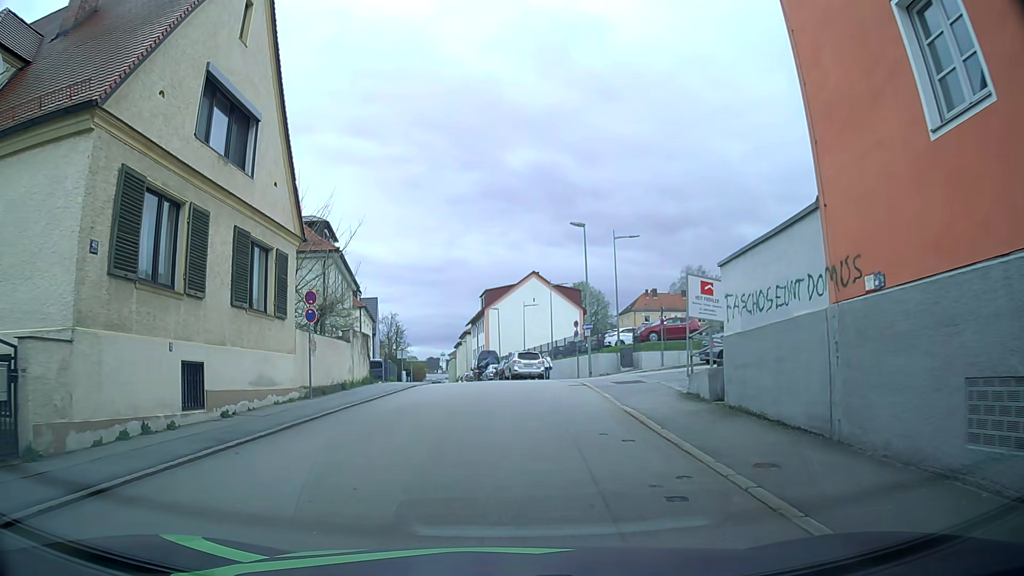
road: residential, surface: asphalt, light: Day
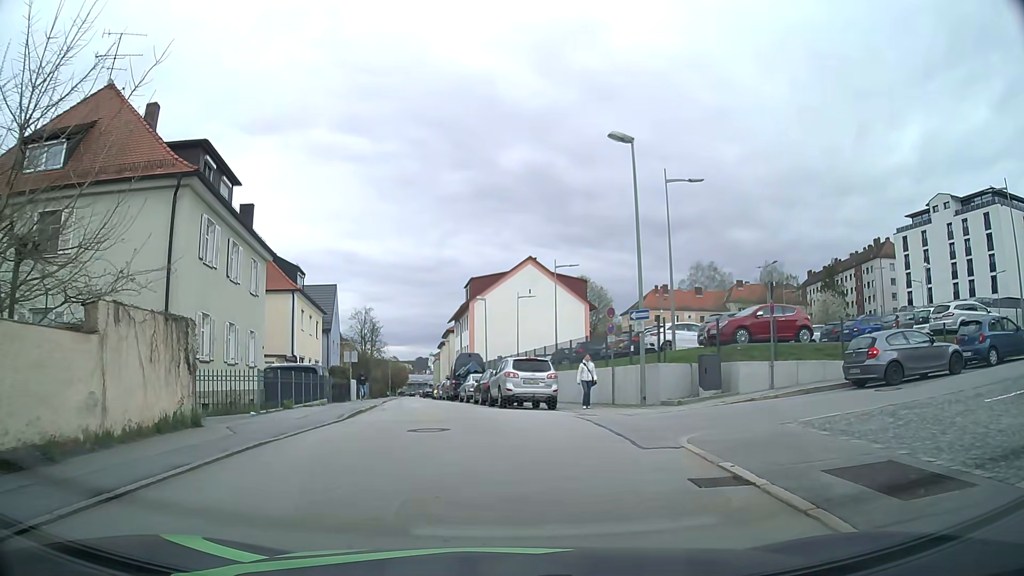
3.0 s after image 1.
(0.0, +15.4) m; +1°
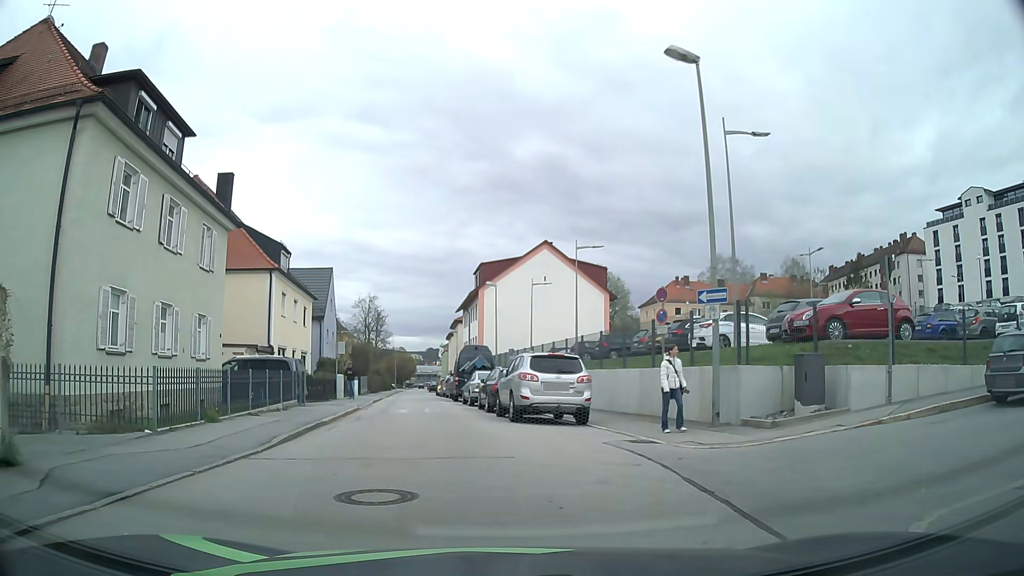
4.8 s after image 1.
(-0.1, +5.7) m; -2°
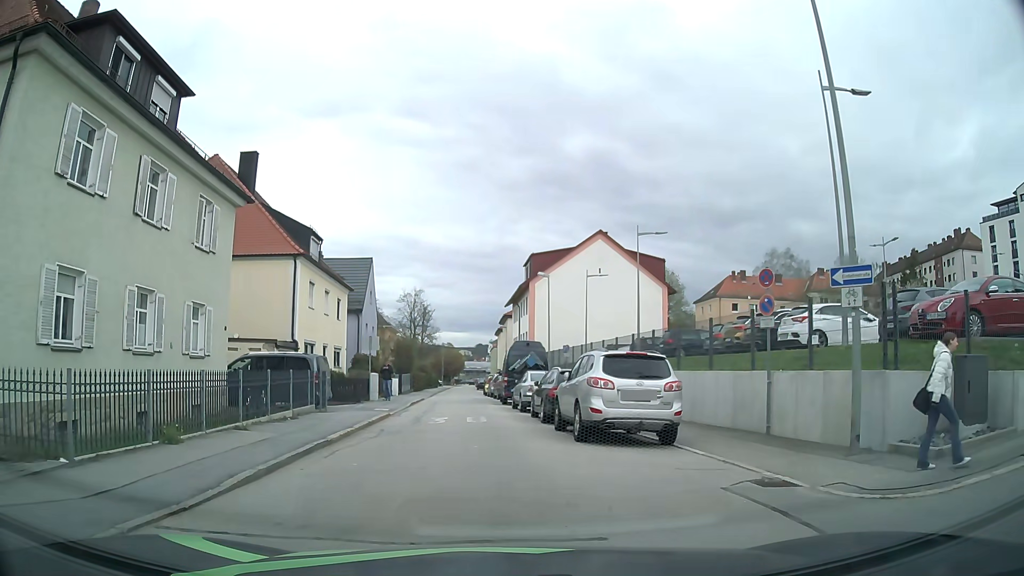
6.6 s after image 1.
(0.0, +3.9) m; -3°
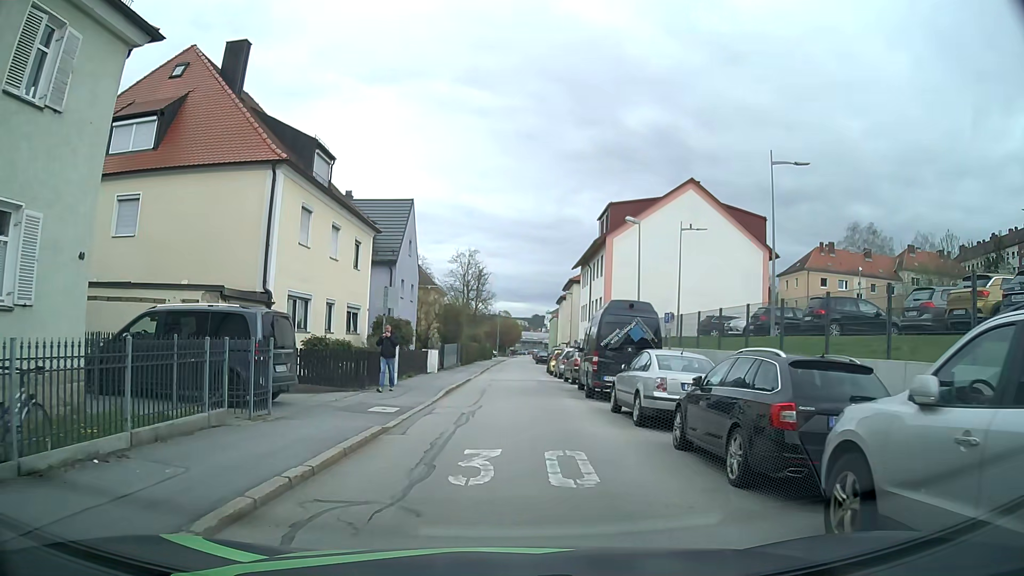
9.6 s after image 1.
(-0.8, +10.9) m; -5°
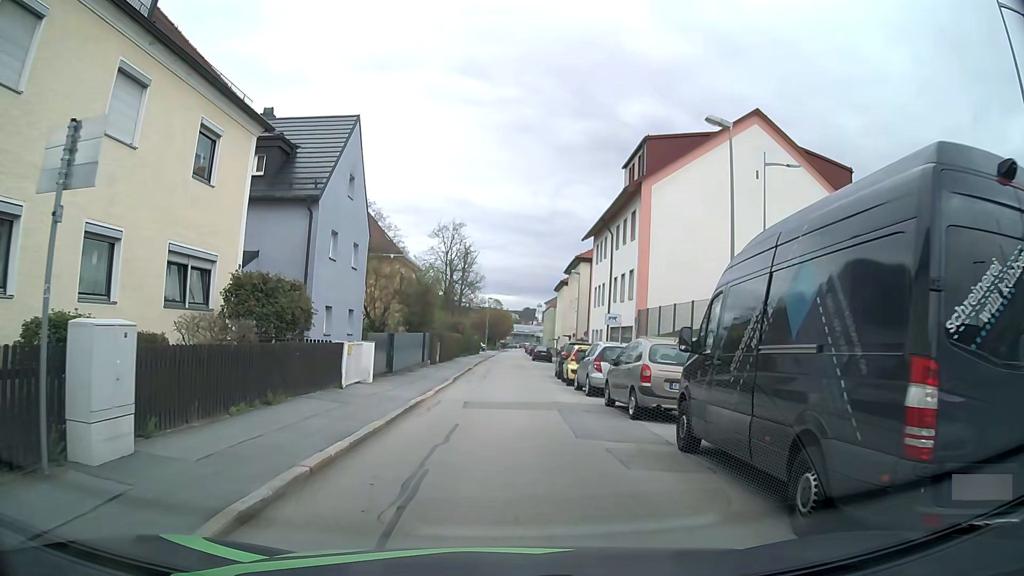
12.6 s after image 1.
(+0.1, +15.2) m; +2°
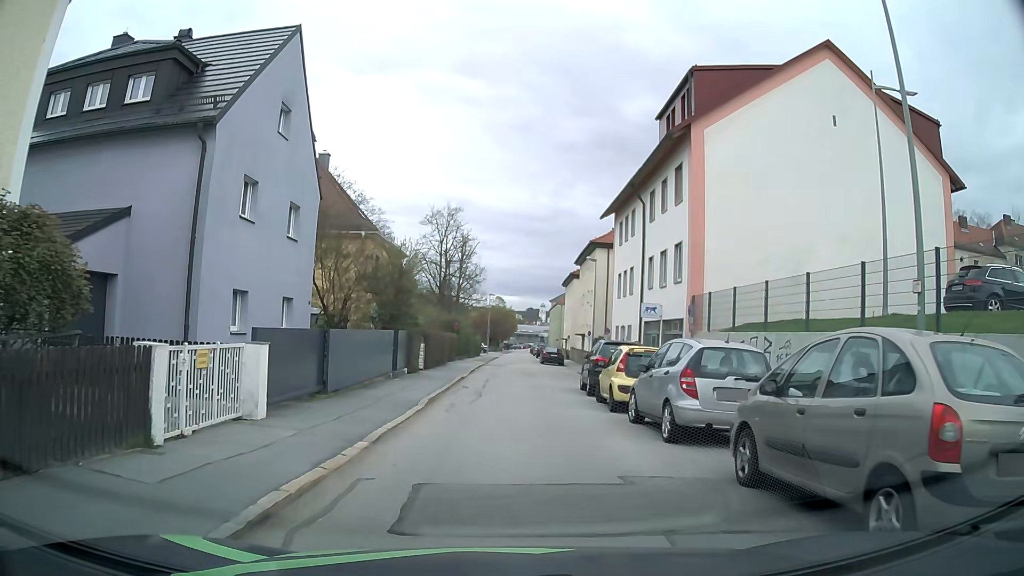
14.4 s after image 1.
(-0.1, +9.3) m; -1°
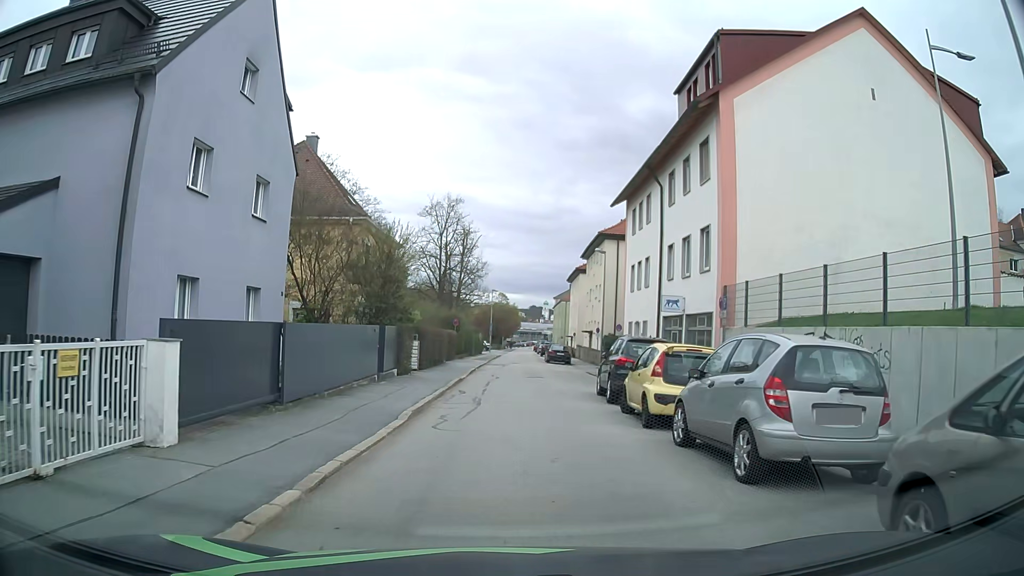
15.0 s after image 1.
(0.0, +3.2) m; 0°
(0, +10) (0, +20) (0, +30) (+1, +40) (+1, +50) (+1, +60) (+2, +70) (+2, +80) (+2, +90) (+3, +100) m
